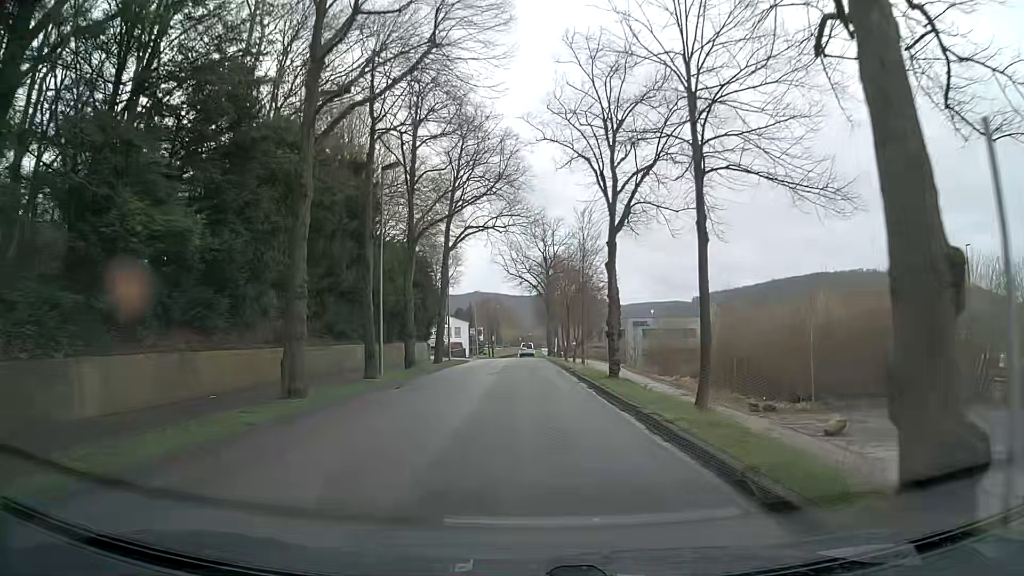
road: tertiary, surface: asphalt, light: Day
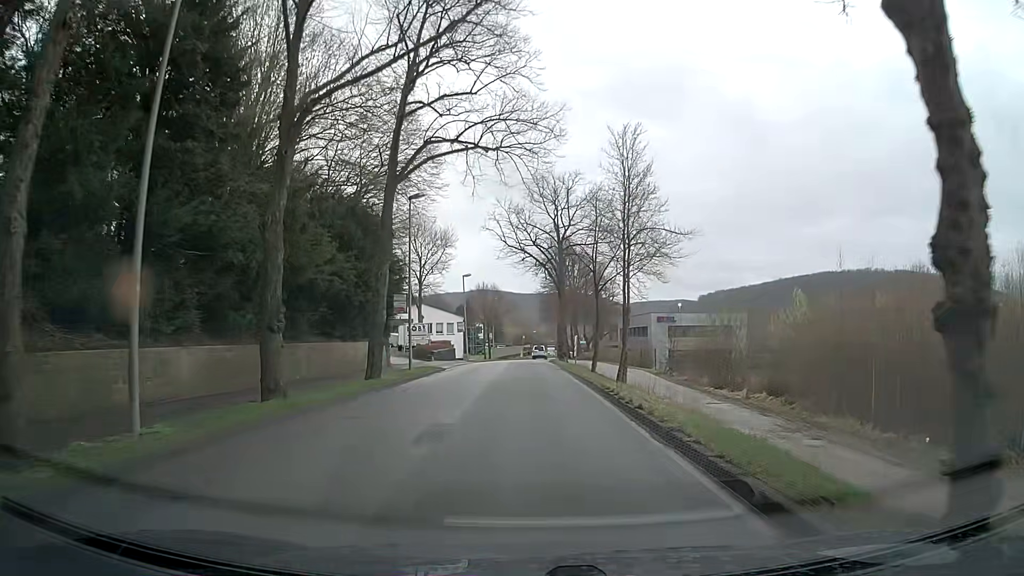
(-0.1, +17.4) m; -1°
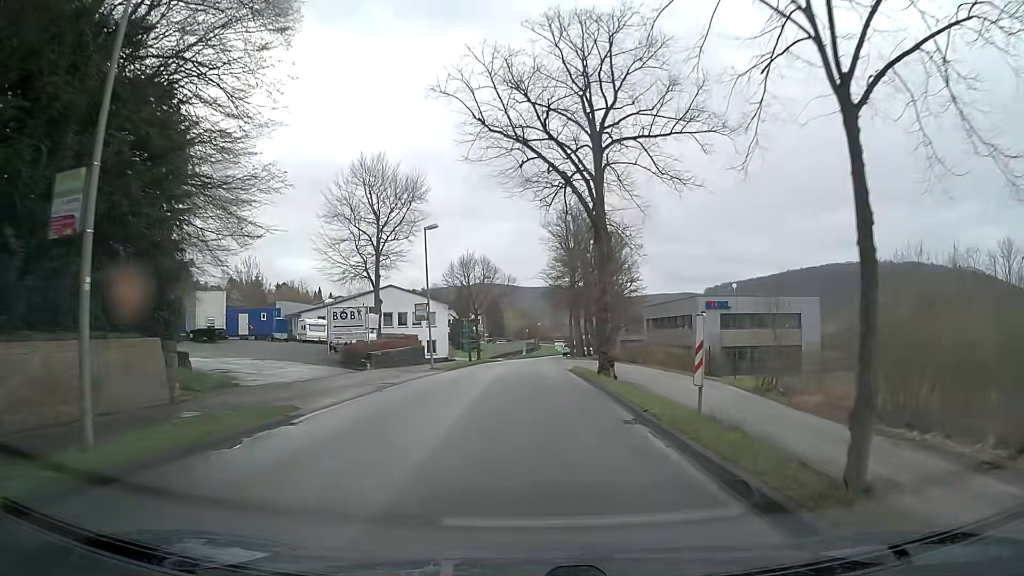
(+0.5, +24.0) m; +2°
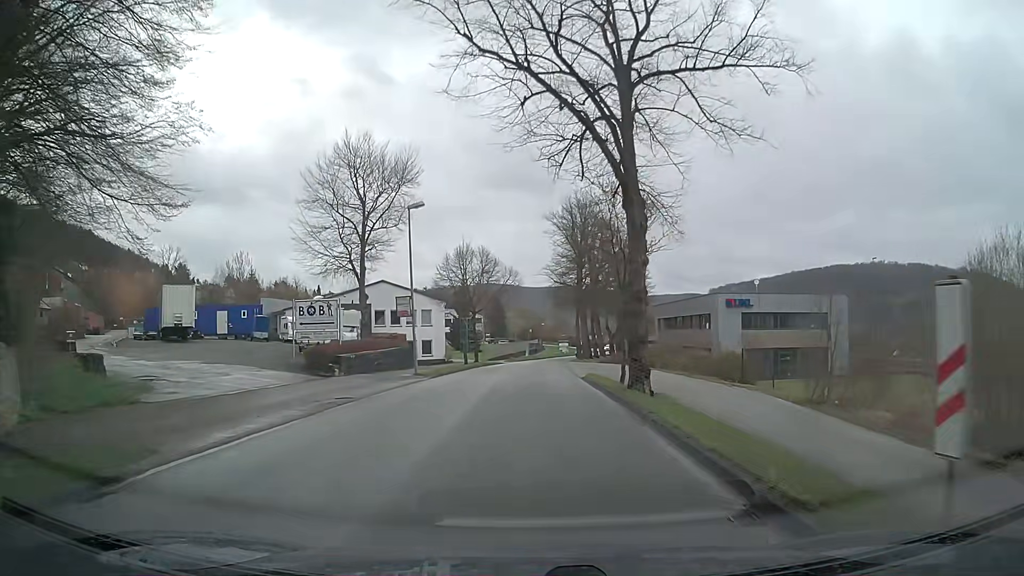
(-0.1, +6.1) m; -1°
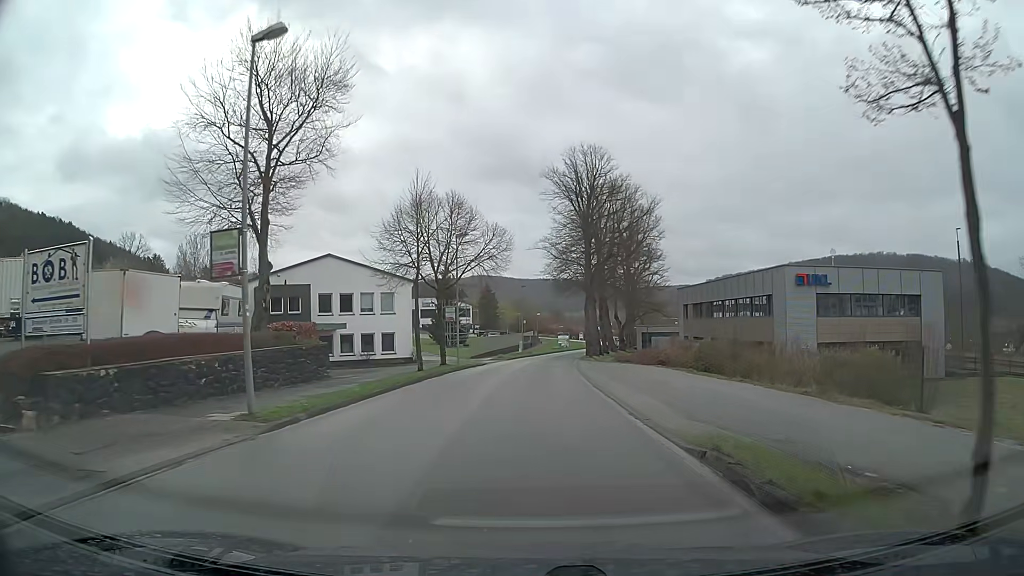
(+0.2, +18.1) m; +1°
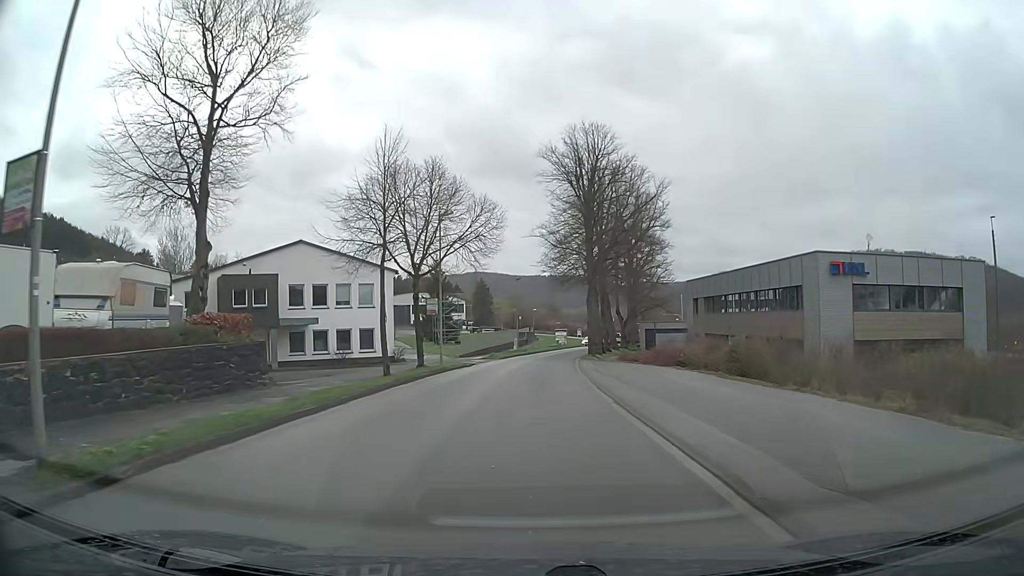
(0.0, +6.1) m; +1°
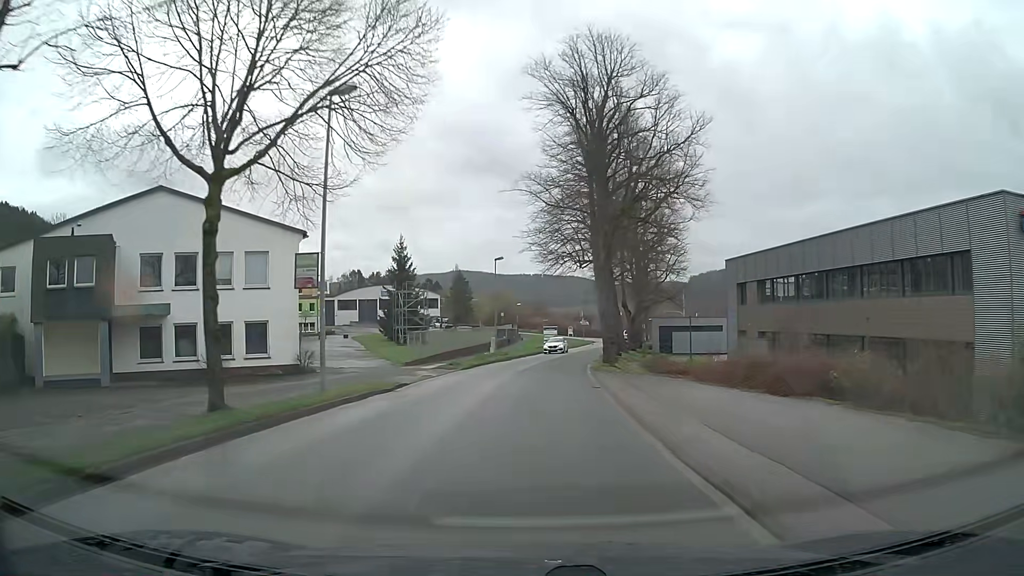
(+0.1, +18.8) m; +1°
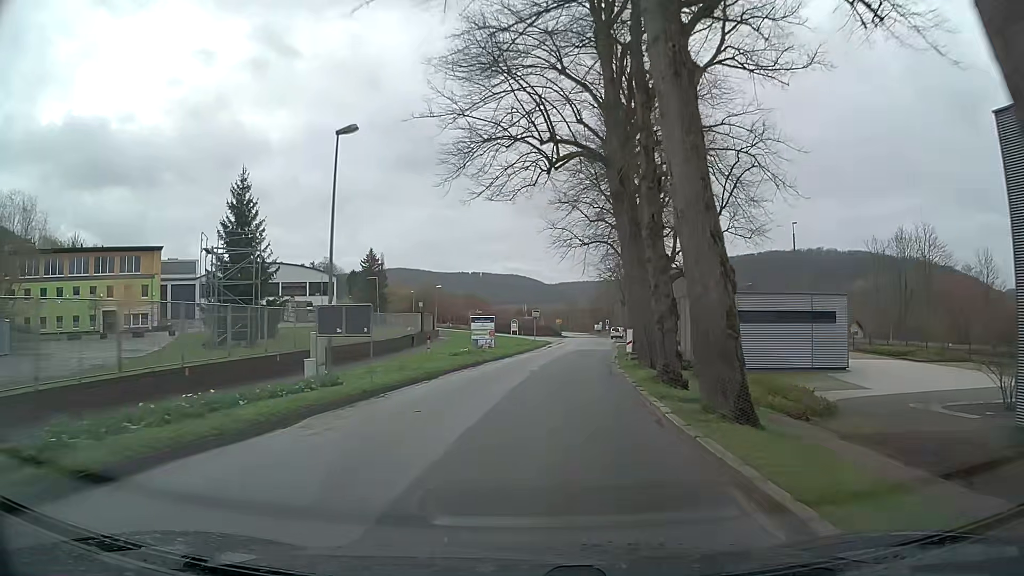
(+1.6, +36.9) m; +5°
(0, +10) (+1, +20) (+2, +30) (+3, +40) (+4, +50) (+5, +60) (+6, +70) (+7, +80) (+9, +90) (+11, +99) m
